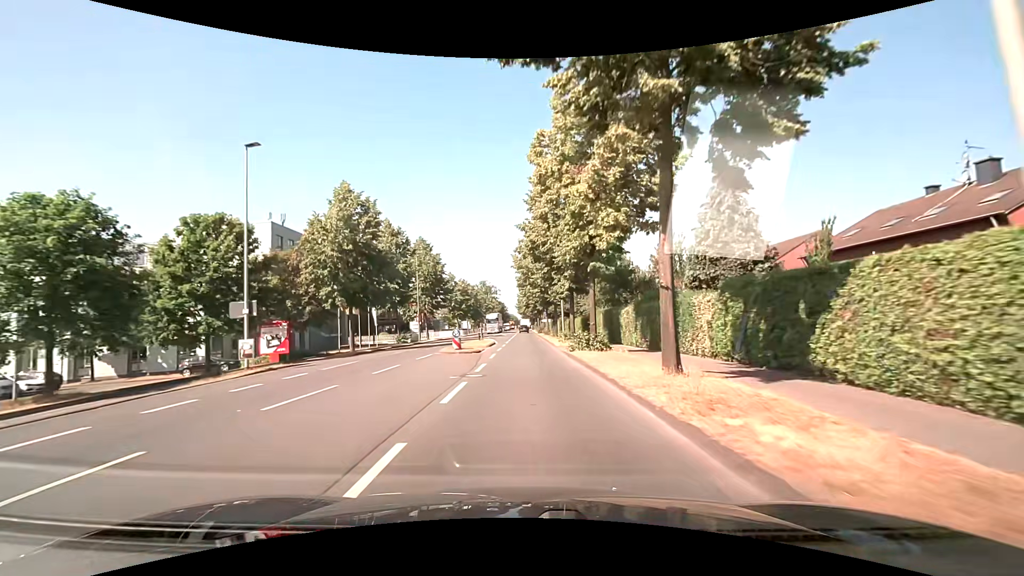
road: secondary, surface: asphalt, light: Day
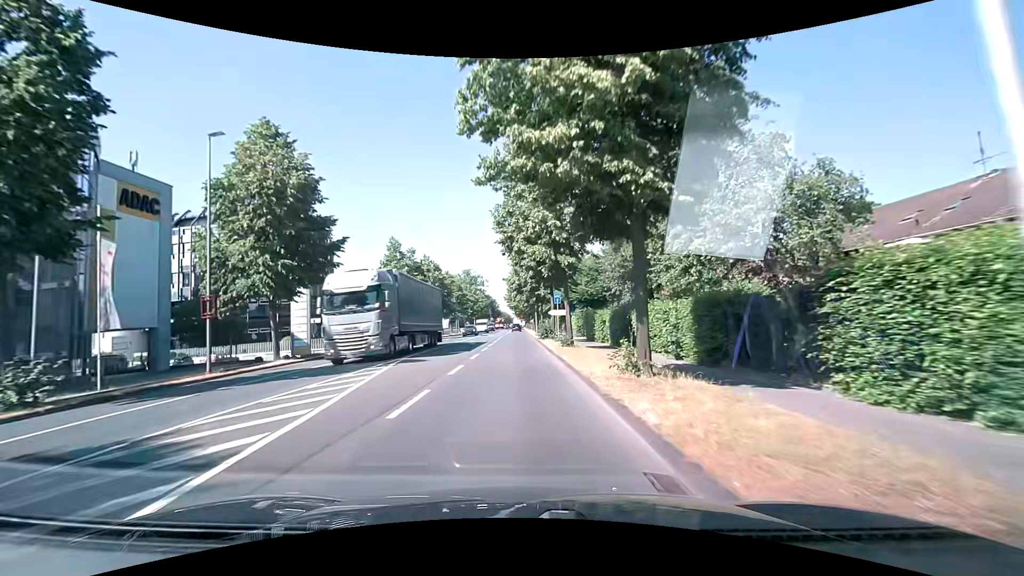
(+0.5, +38.2) m; +1°
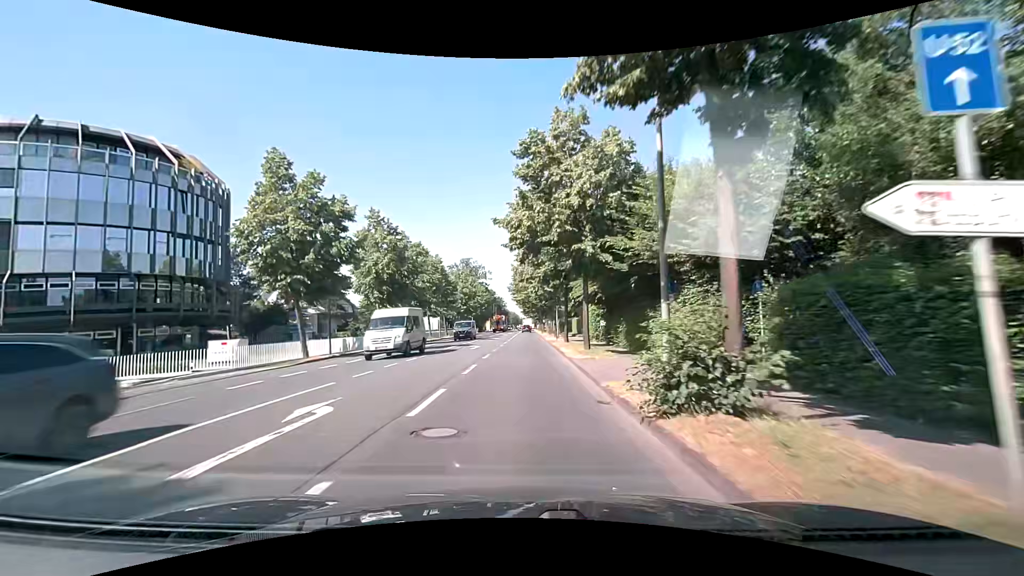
(-0.4, +30.6) m; -1°
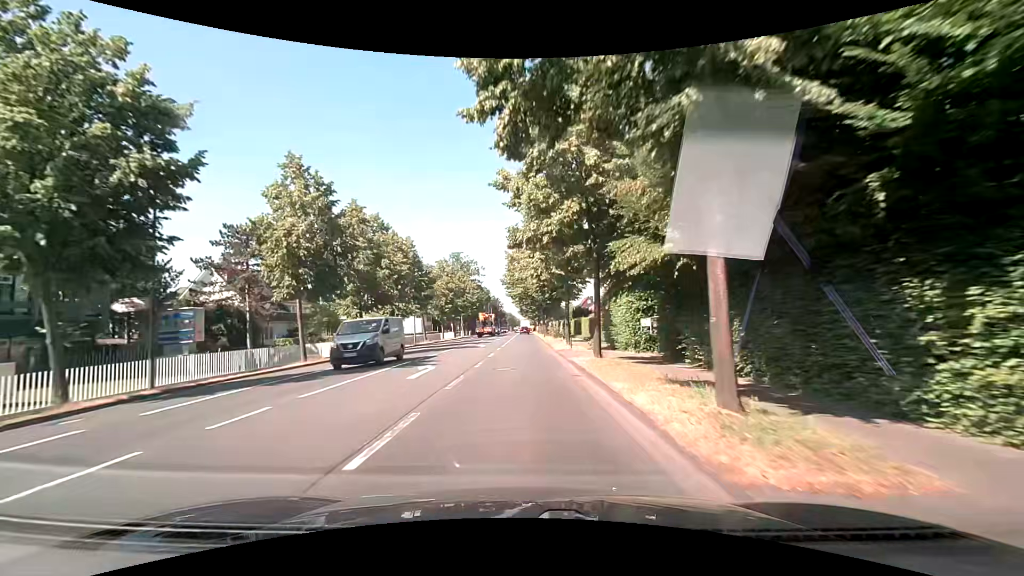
(+0.1, +15.3) m; 0°
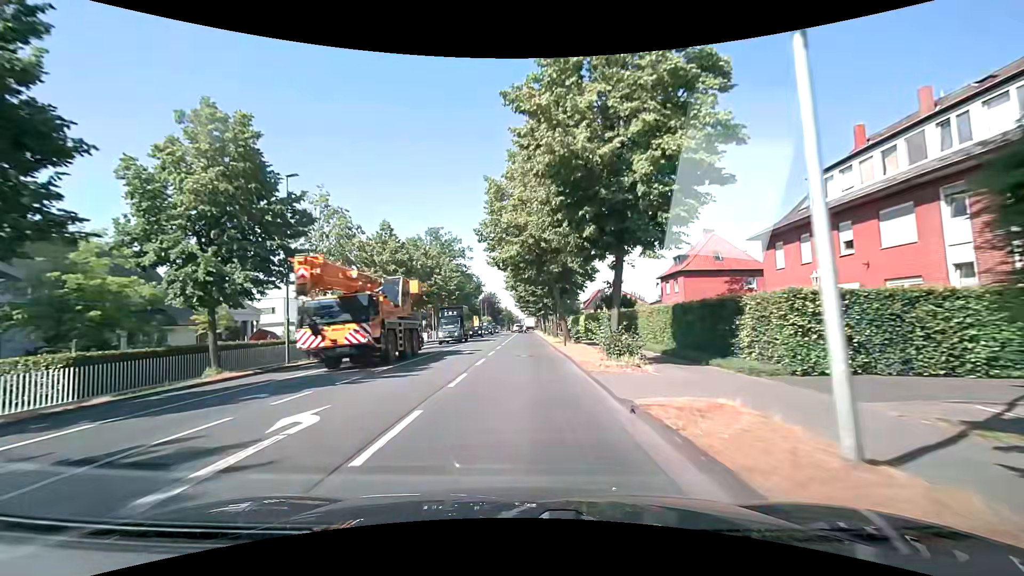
(+0.1, +30.5) m; 0°
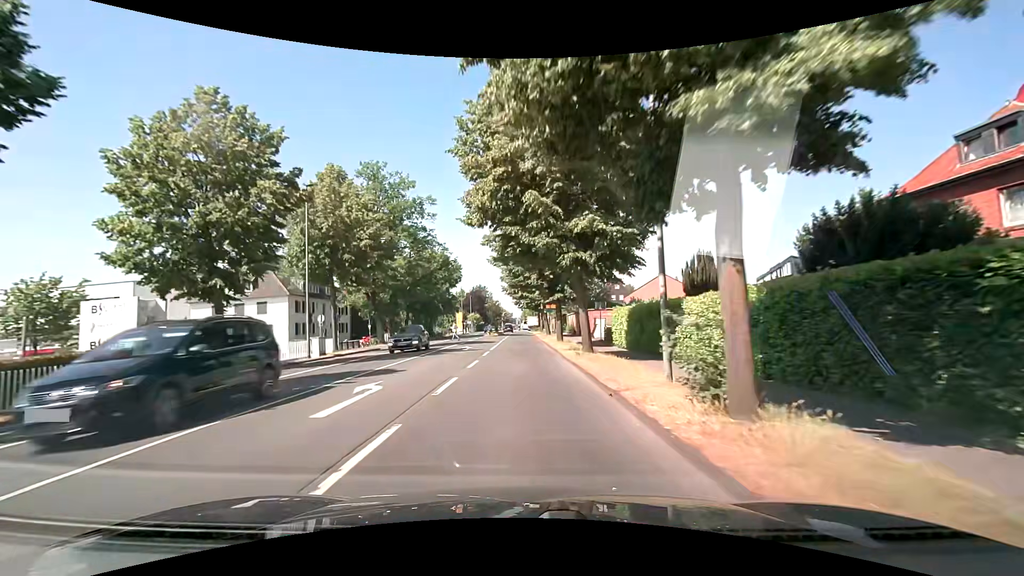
(+0.2, +38.1) m; -1°
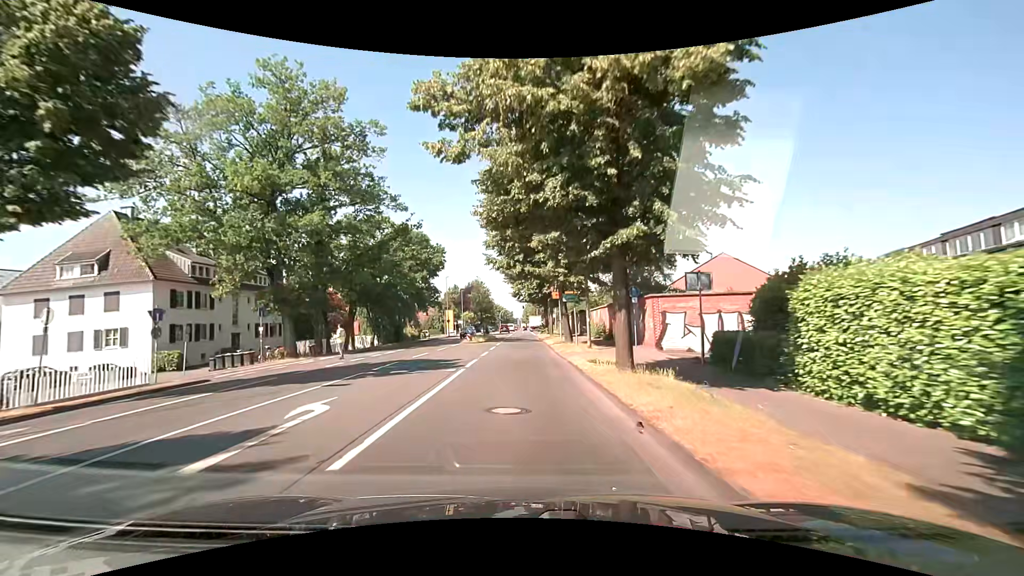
(+0.6, +22.9) m; +2°
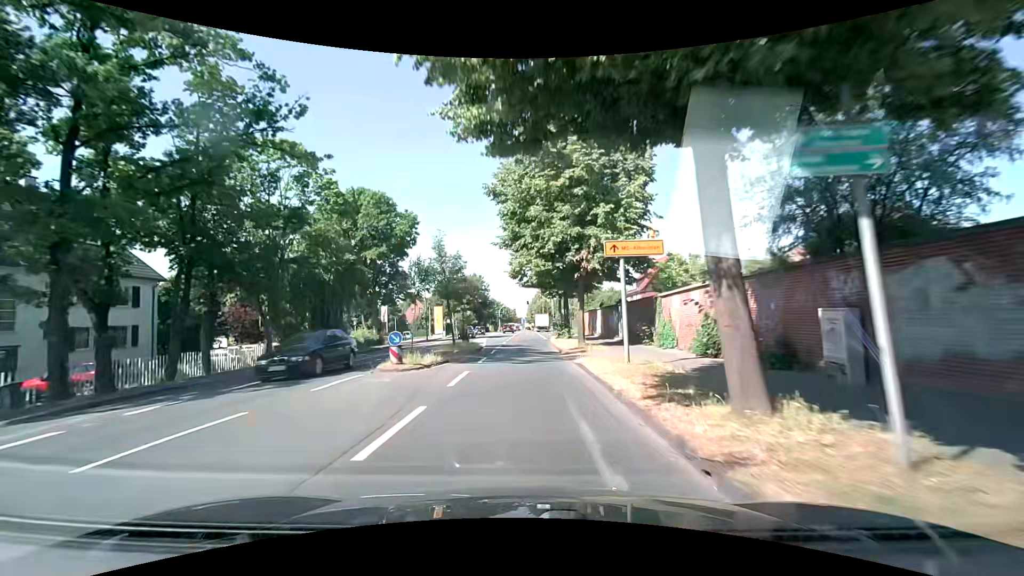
(-0.4, +22.9) m; -1°
(0, +10) (0, +20) (0, +30) (0, +40) (+1, +50) (+2, +60) (+3, +70) (+3, +80) (+3, +90) (+3, +100) m
